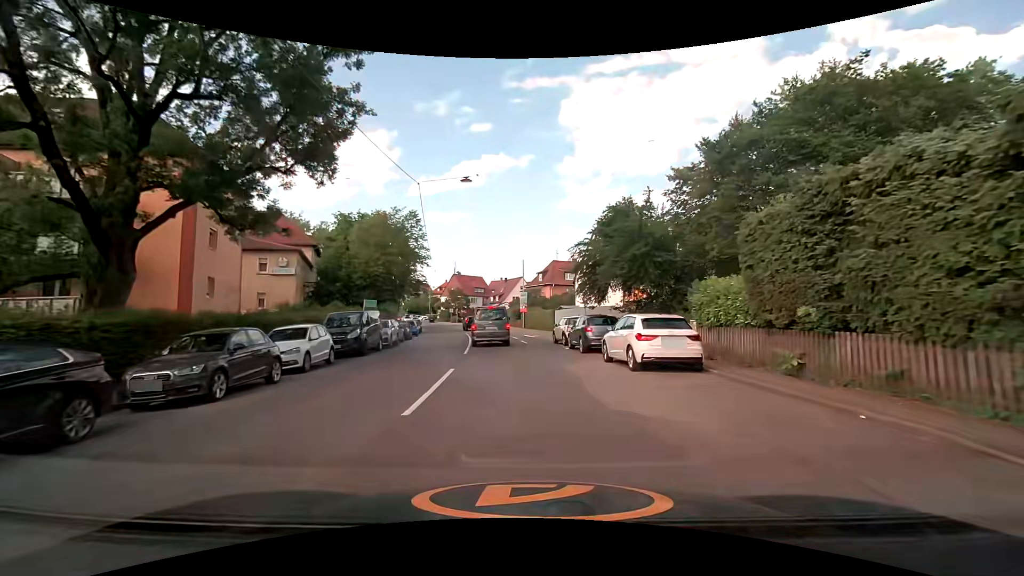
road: tertiary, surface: asphalt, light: Day
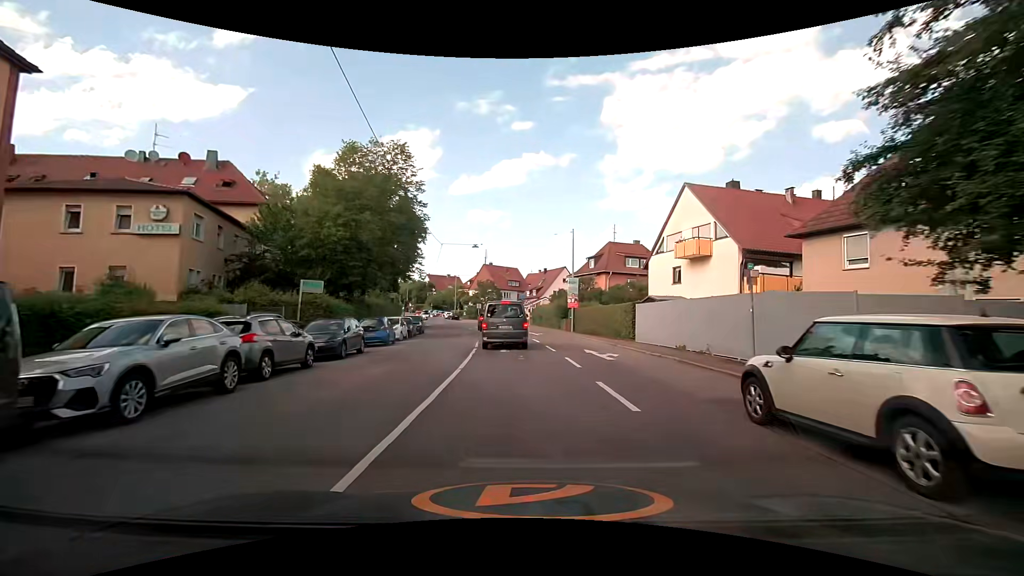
(-0.9, +19.4) m; -4°
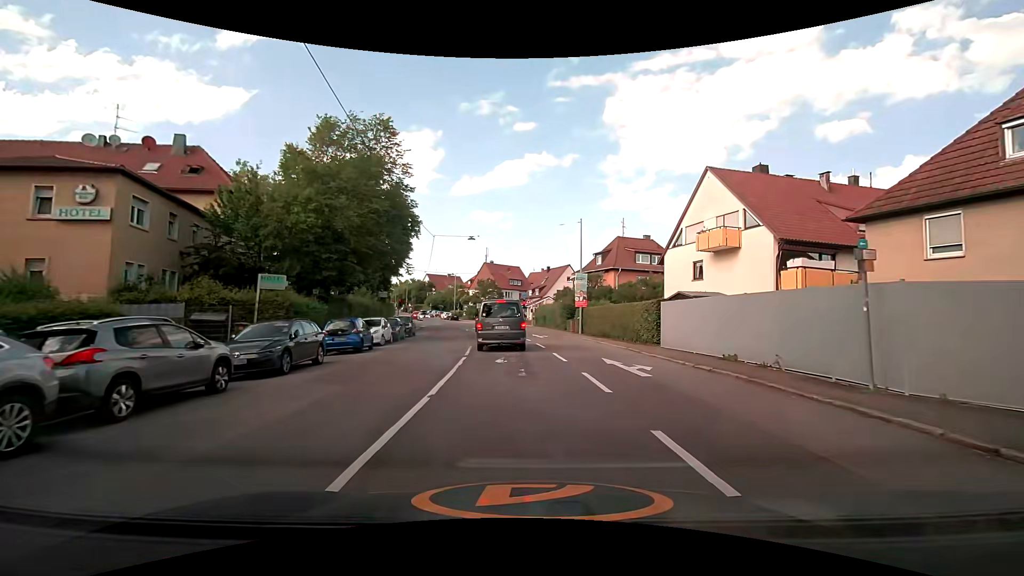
(-0.1, +4.3) m; -2°
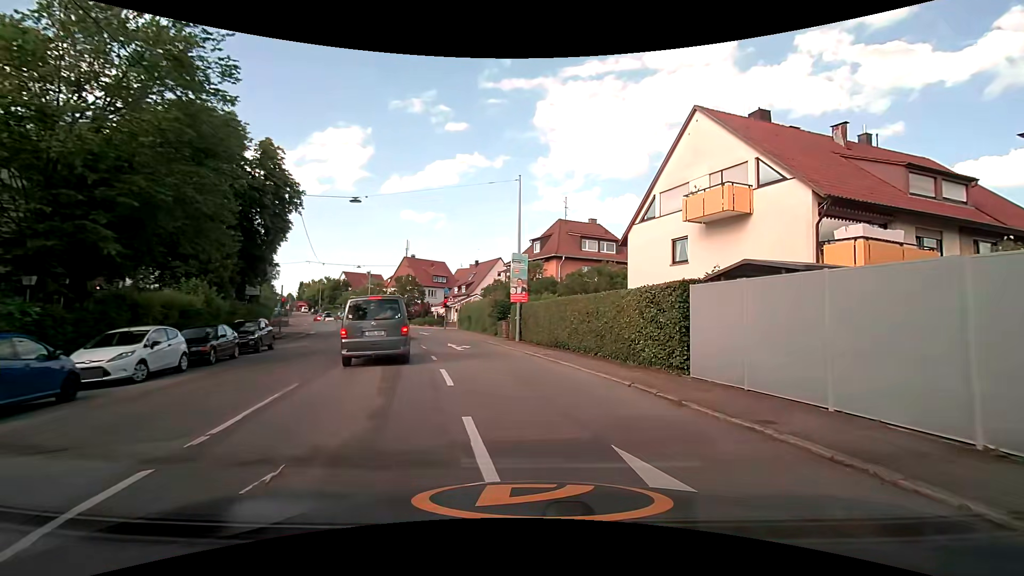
(+0.6, +11.2) m; +9°
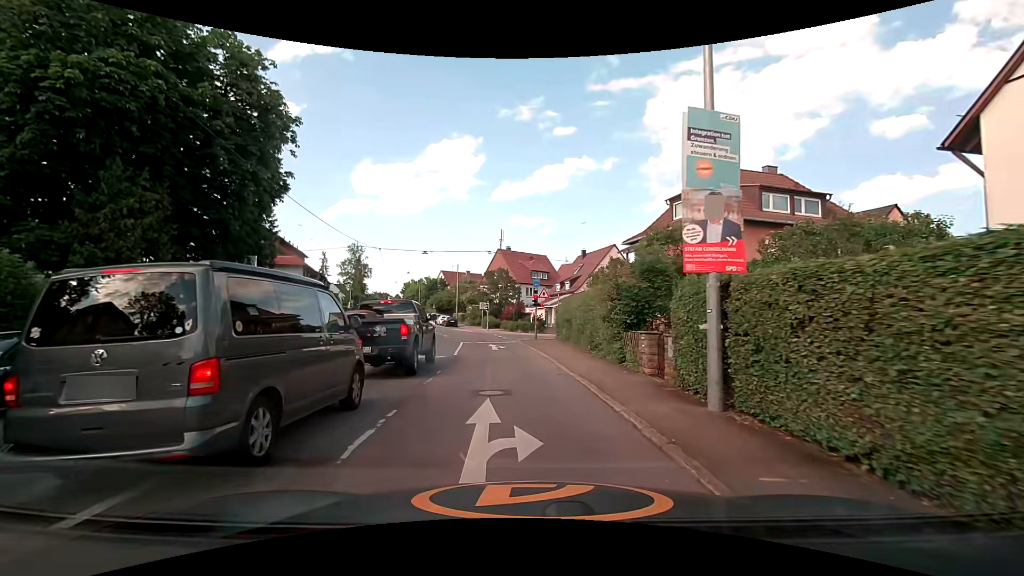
(-0.8, +16.8) m; -12°
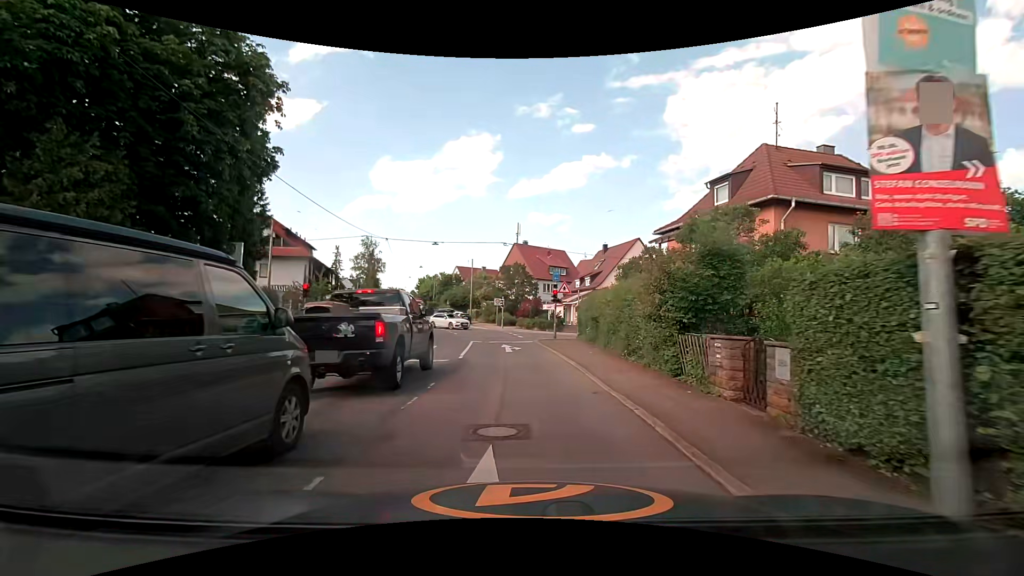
(-0.1, +3.4) m; -2°
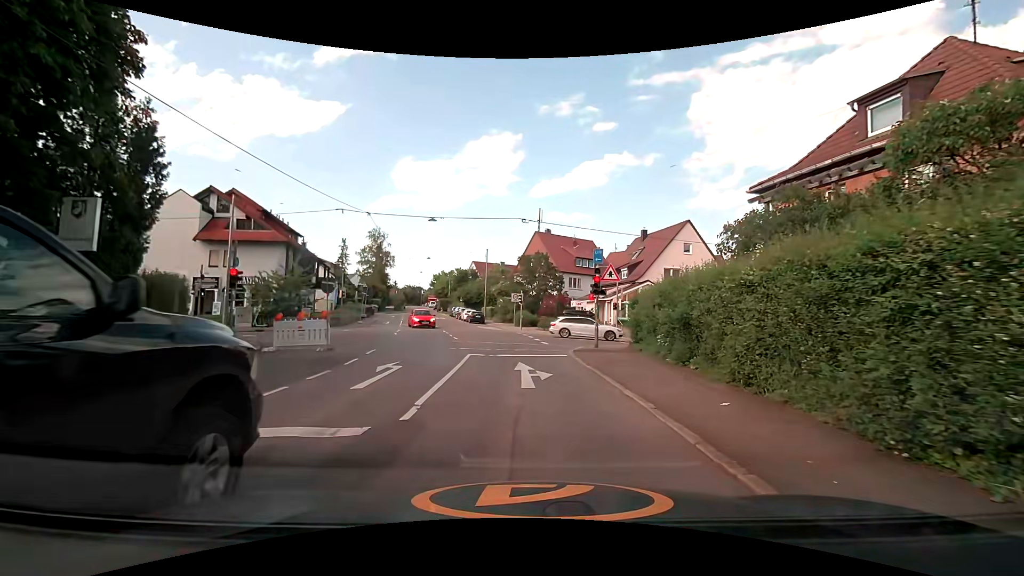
(-0.2, +9.7) m; -2°
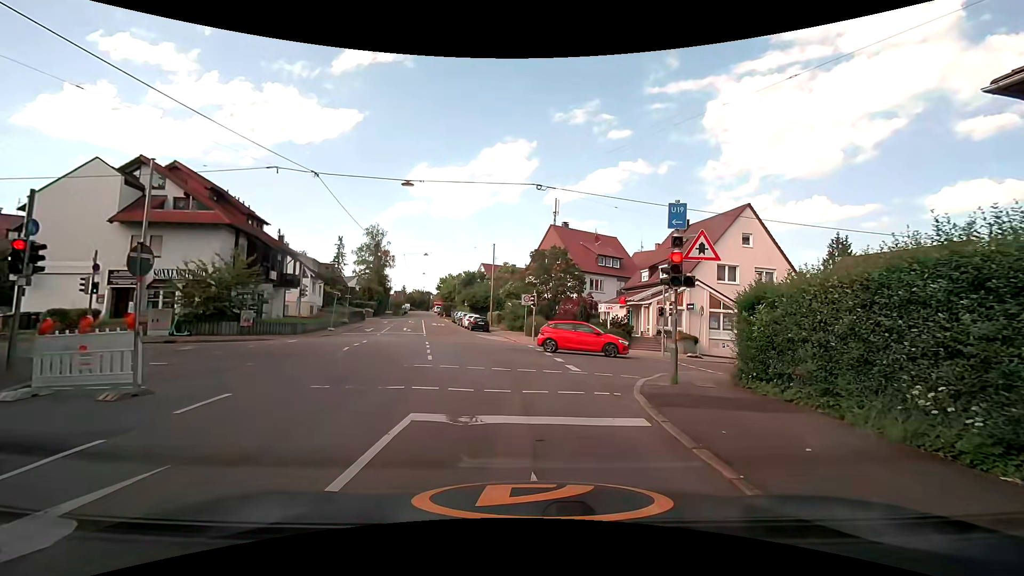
(-0.1, +9.4) m; -3°
(0, +10) (-1, +20) (-2, +30) (-4, +40) (-6, +49) (-8, +59) (-11, +69) (-13, +79) (-15, +88) (-17, +98) m
